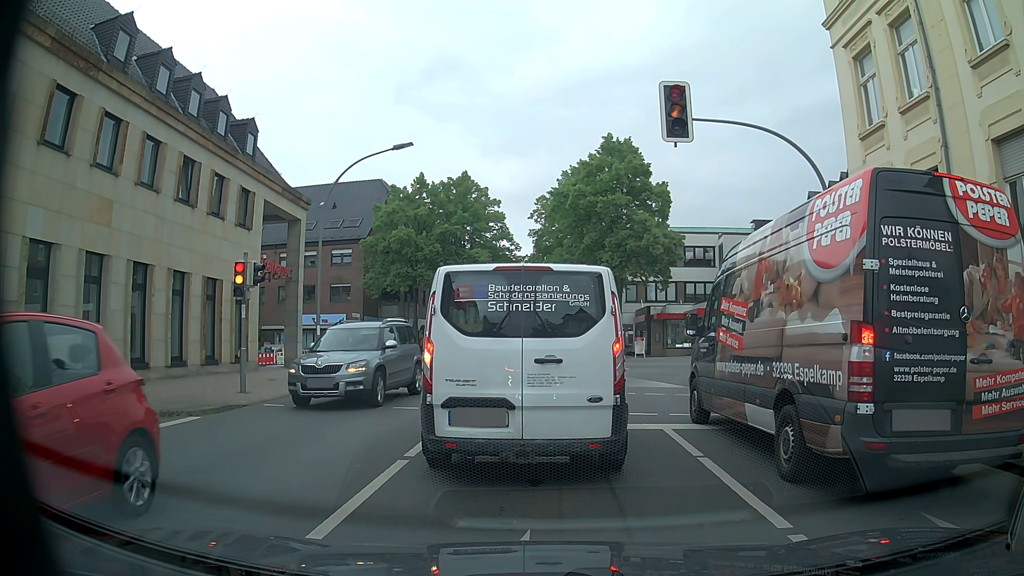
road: tertiary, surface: asphalt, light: Day
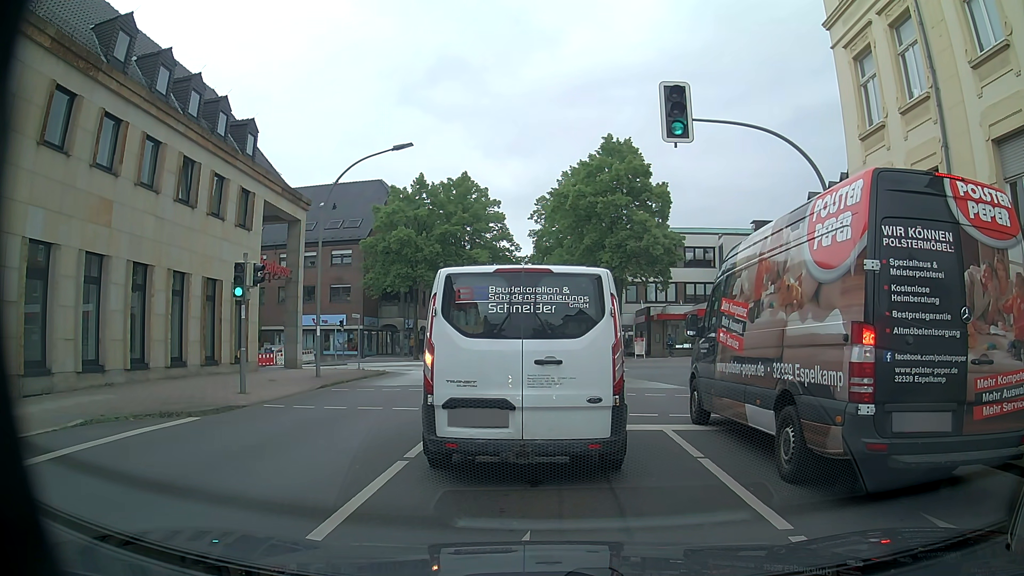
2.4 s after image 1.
(0.0, 0.0) m; 0°
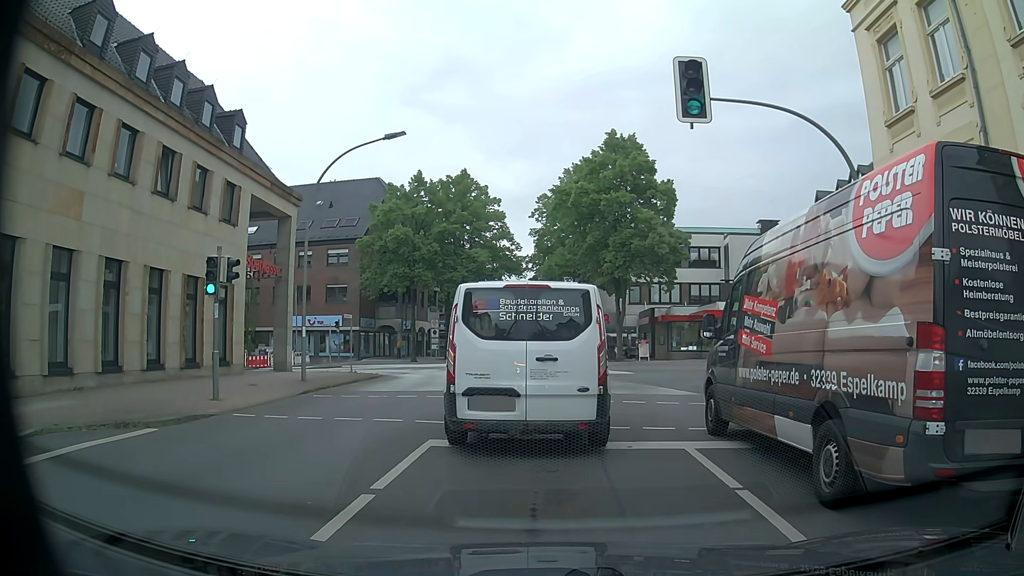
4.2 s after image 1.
(0.0, +1.6) m; -1°
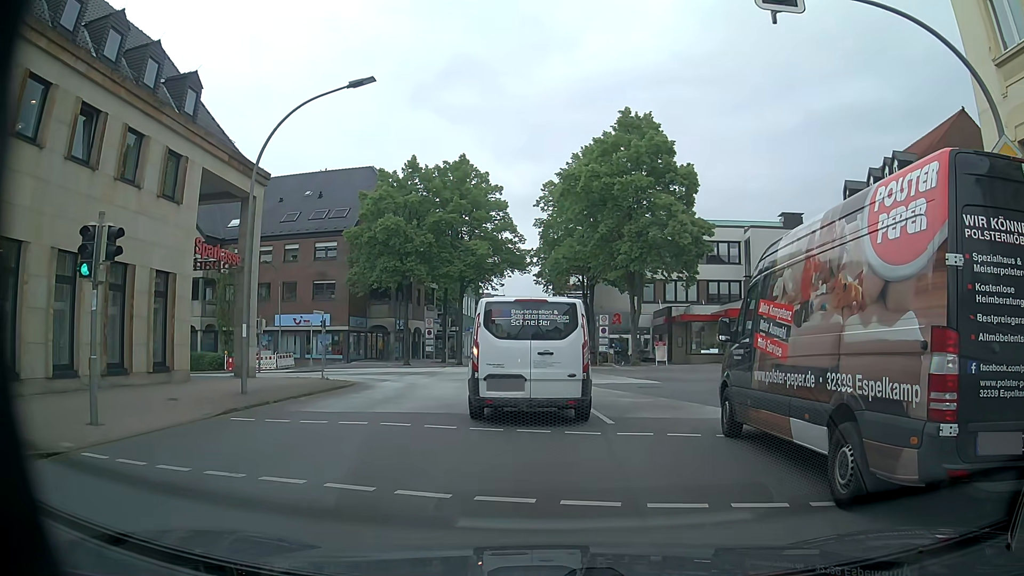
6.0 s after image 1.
(+0.1, +5.0) m; +1°
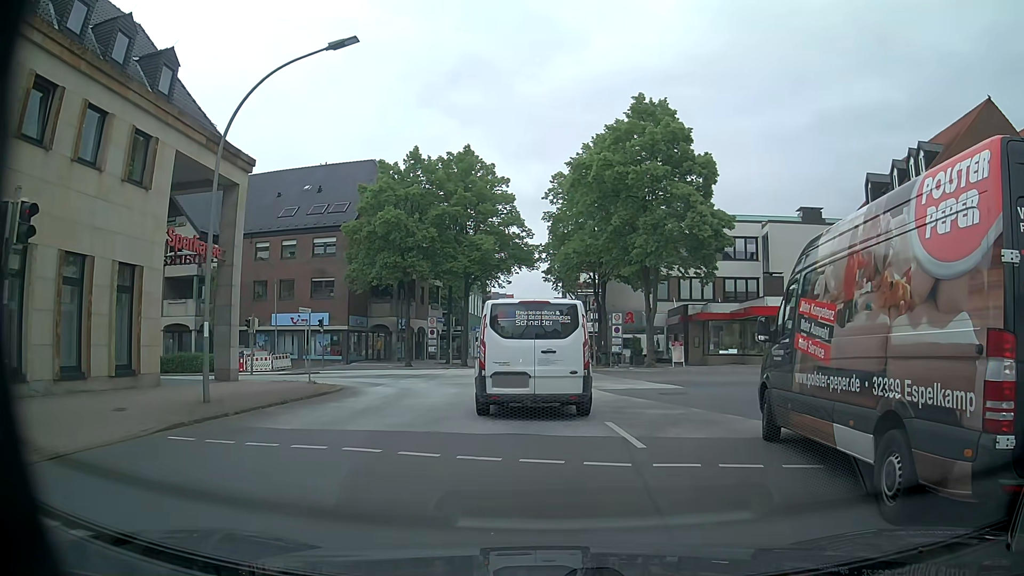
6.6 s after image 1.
(0.0, +2.5) m; -1°
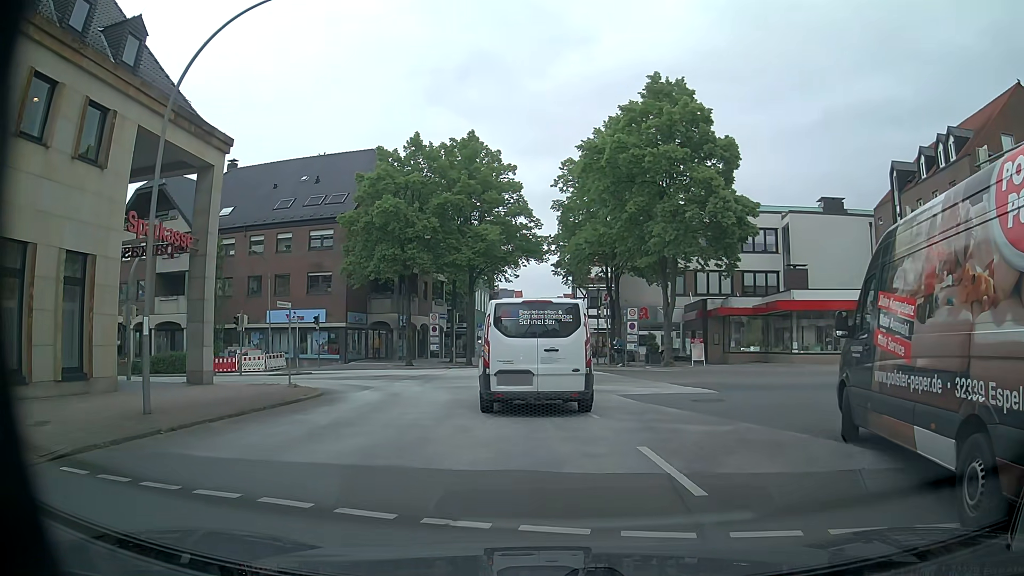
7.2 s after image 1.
(0.0, +2.8) m; -1°
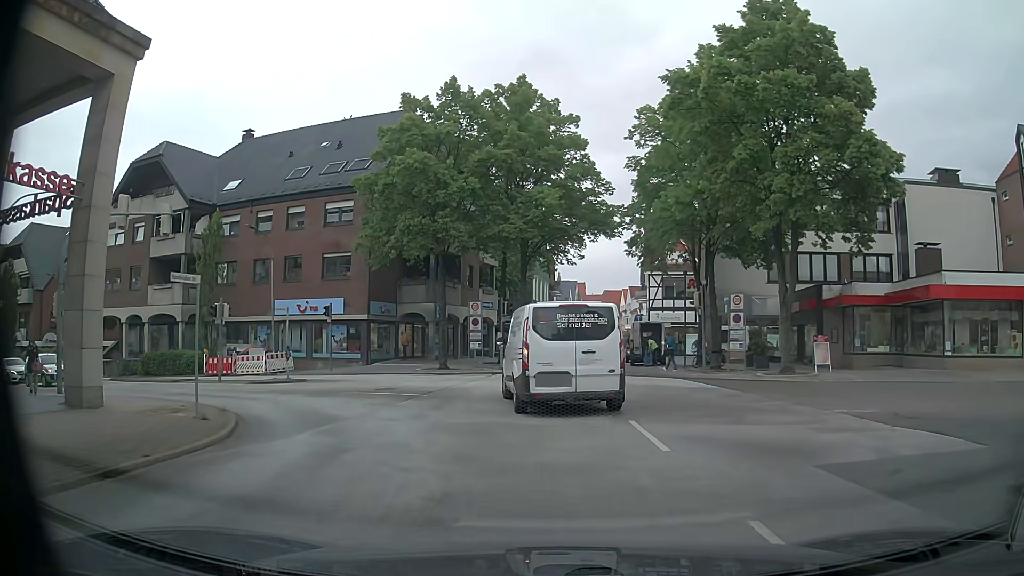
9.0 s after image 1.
(-0.3, +9.2) m; -4°
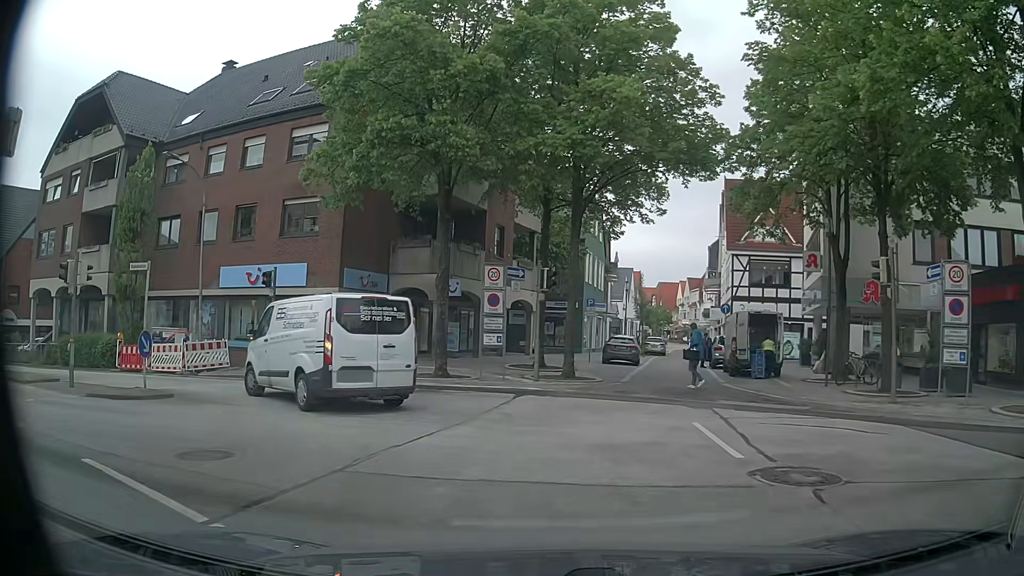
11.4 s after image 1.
(-0.6, +12.7) m; -4°
(-2, +10) (-8, +17) (-18, +21) (-27, +24) (-37, +27) (-46, +29) (-56, +31) (-66, +33) (-76, +34) (-86, +33) m
